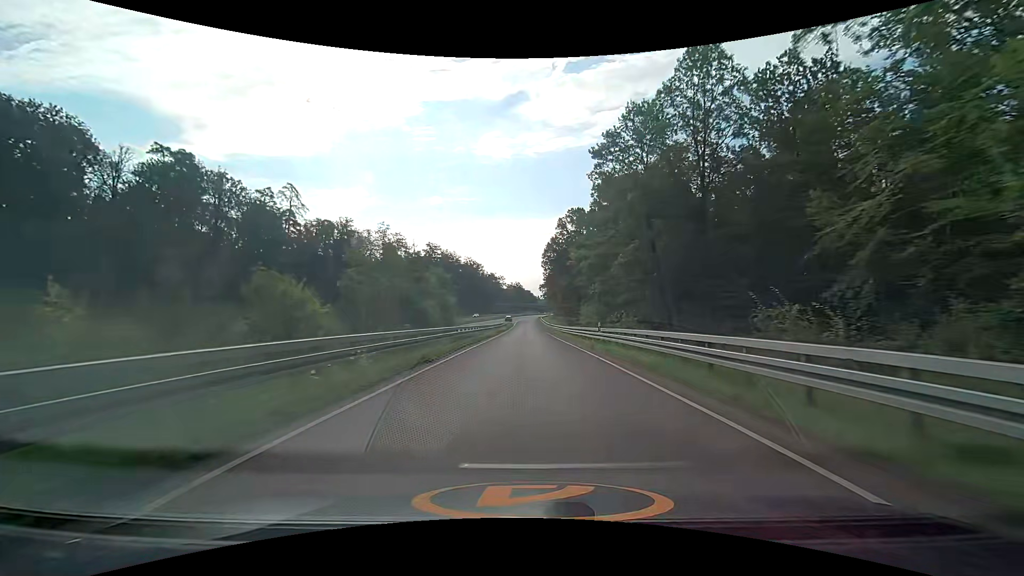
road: trunk_link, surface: asphalt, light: Day
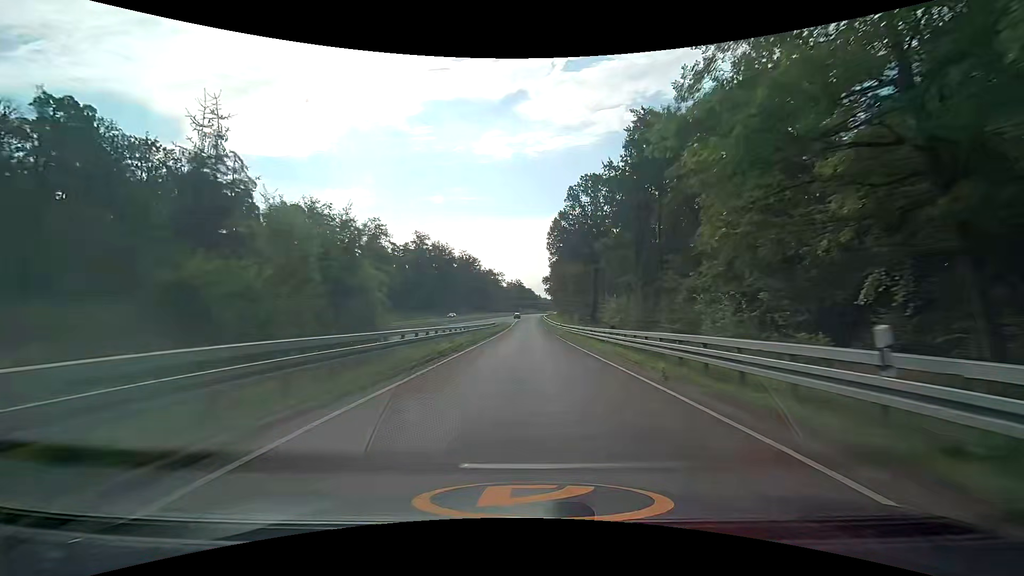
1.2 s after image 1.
(+0.1, +21.5) m; 0°
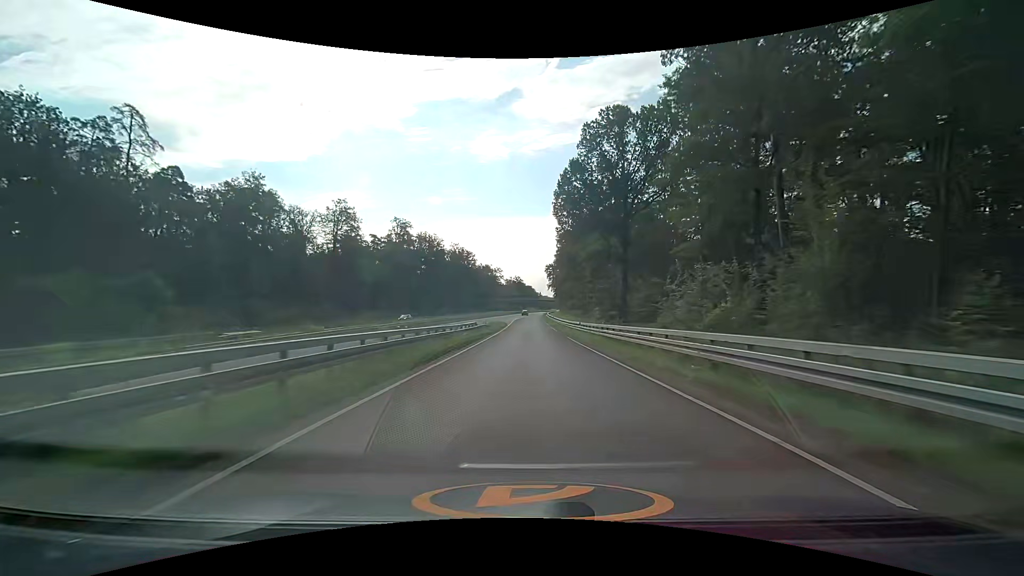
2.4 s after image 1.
(0.0, +22.4) m; 0°
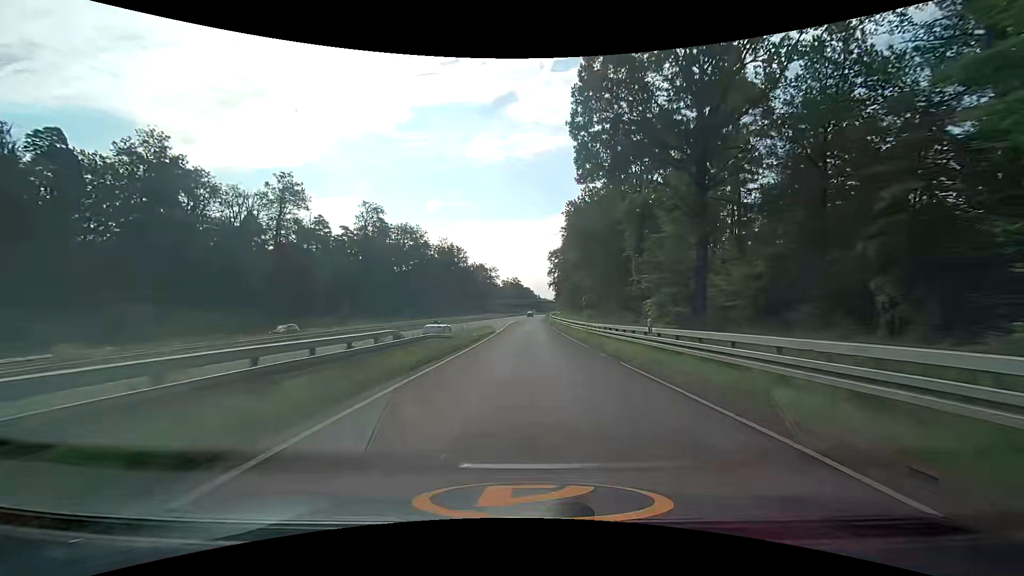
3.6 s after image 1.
(-0.1, +23.1) m; 0°
